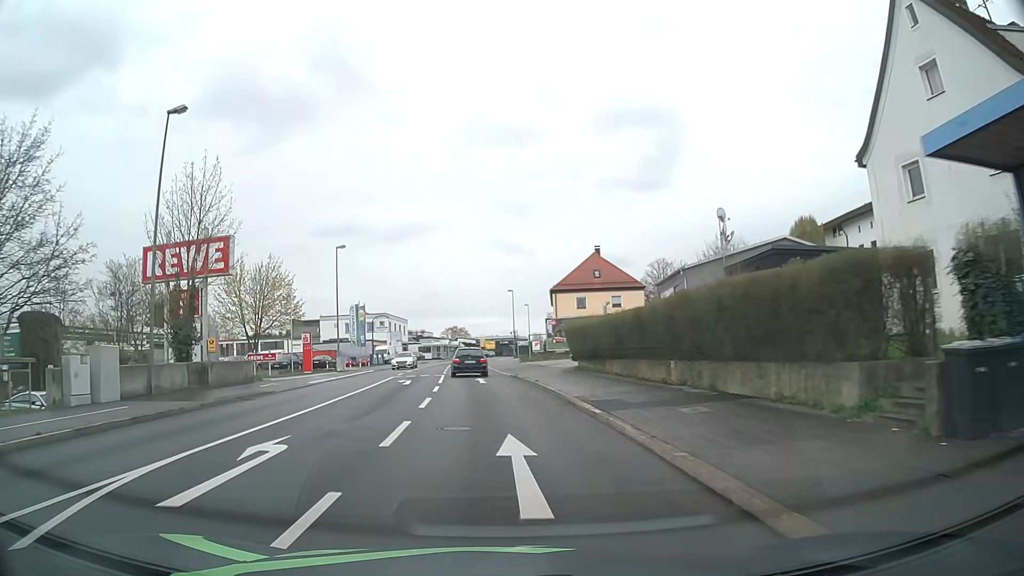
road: tertiary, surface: asphalt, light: Day
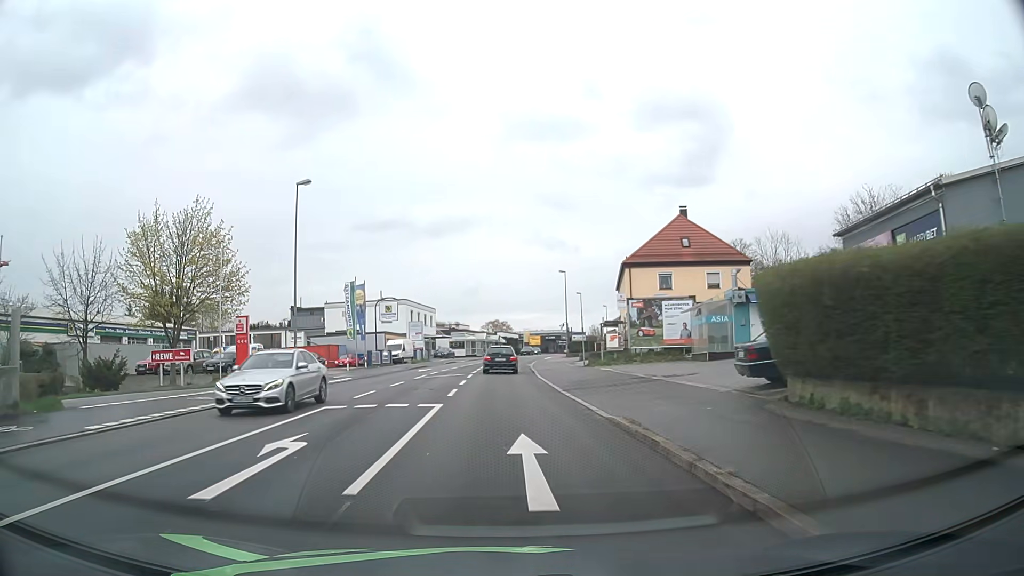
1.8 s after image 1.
(-0.7, +21.2) m; -4°
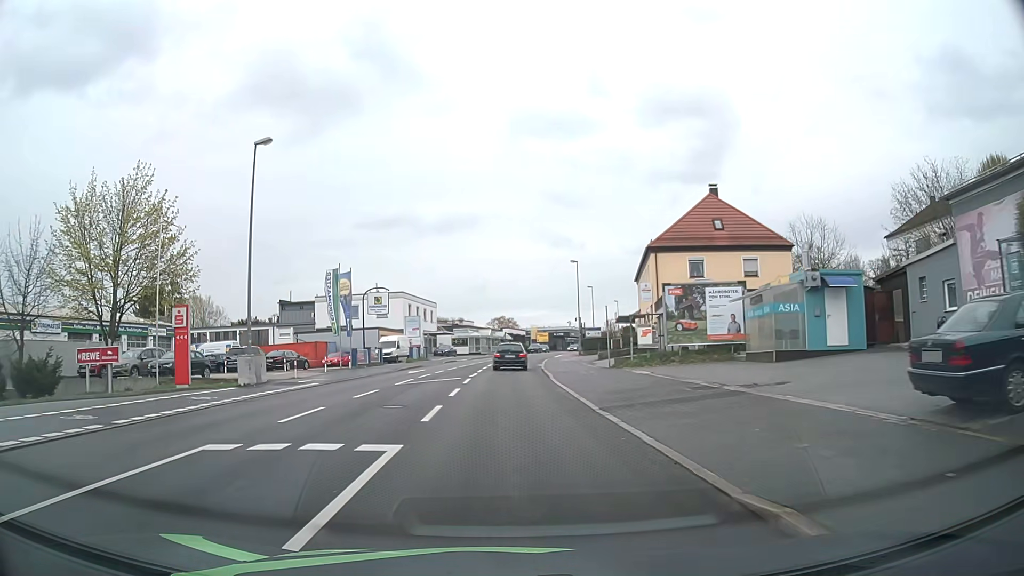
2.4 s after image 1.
(0.0, +7.2) m; 0°
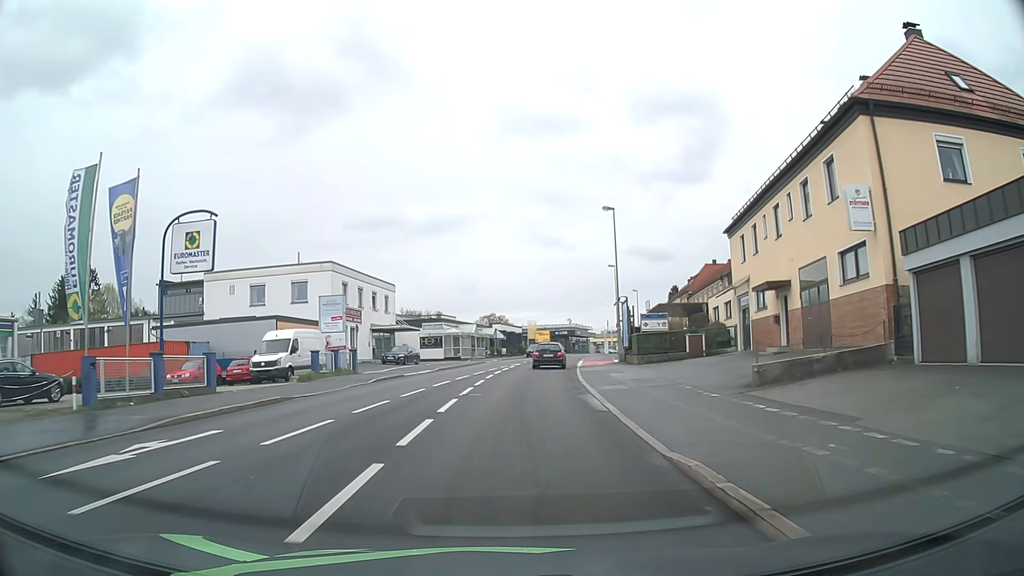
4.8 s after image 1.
(-0.1, +29.3) m; +1°
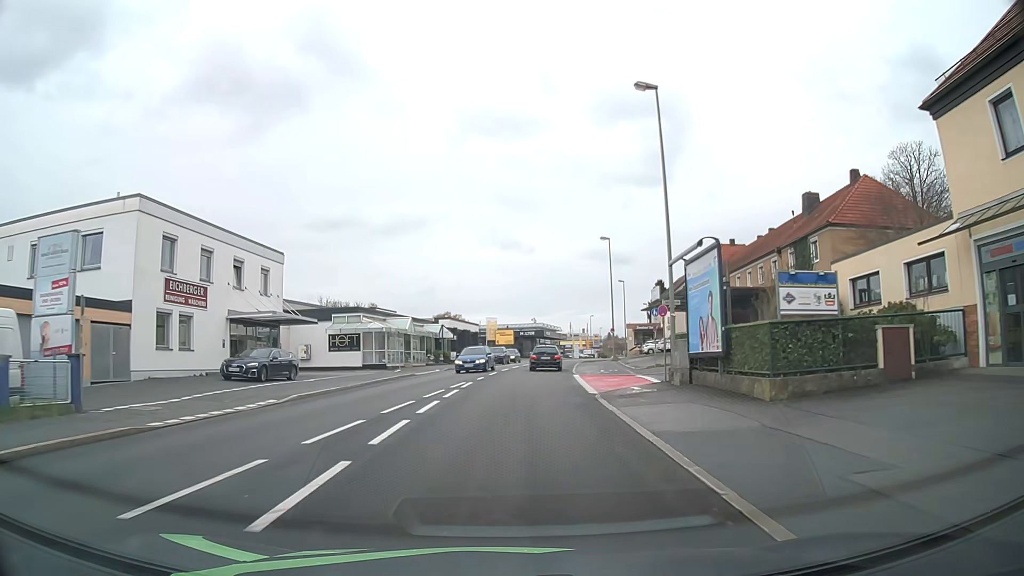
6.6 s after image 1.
(+0.6, +22.7) m; +3°
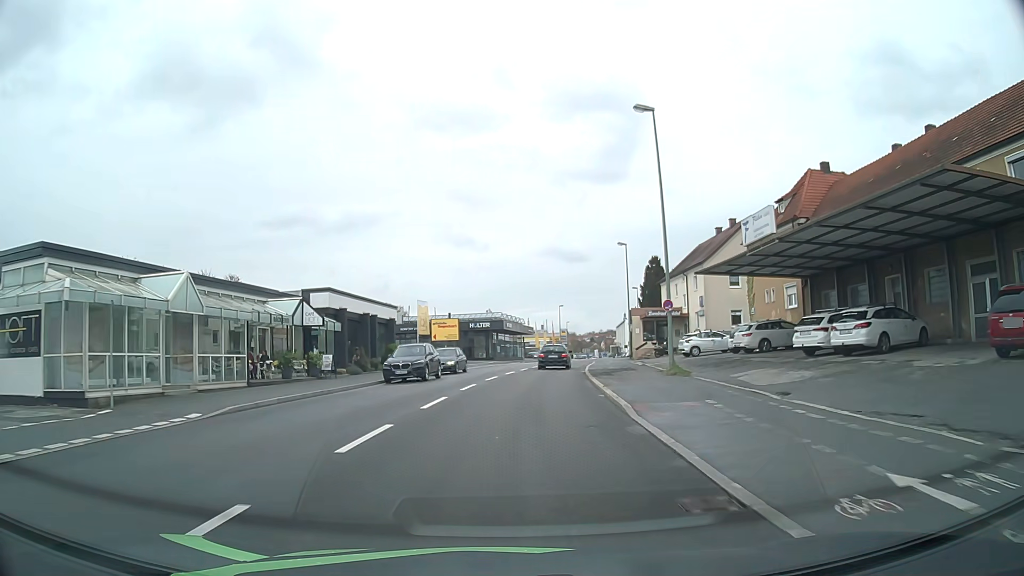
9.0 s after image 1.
(+1.2, +31.3) m; +4°
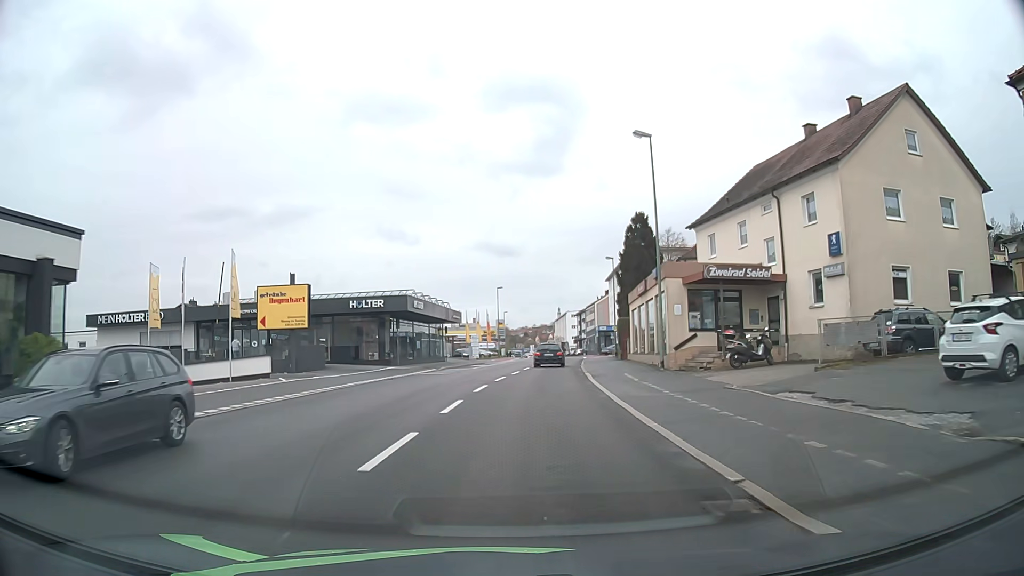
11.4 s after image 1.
(+1.5, +31.1) m; +6°
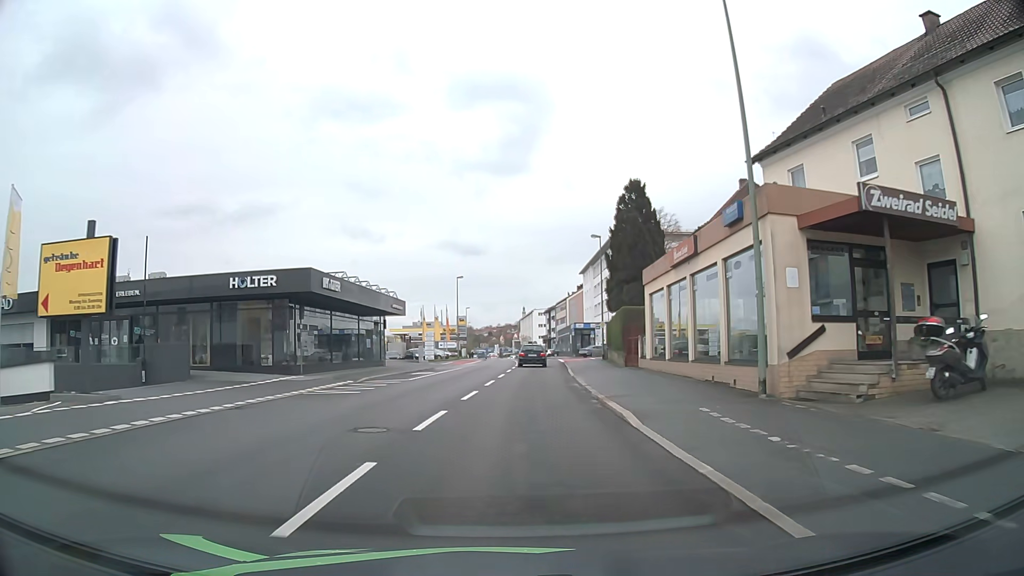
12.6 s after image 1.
(+0.4, +14.3) m; +3°
(0, +10) (+1, +20) (+1, +30) (+2, +40) (+2, +50) (+3, +60) (+8, +68) (+18, +70) (+28, +69) (+38, +68) m
